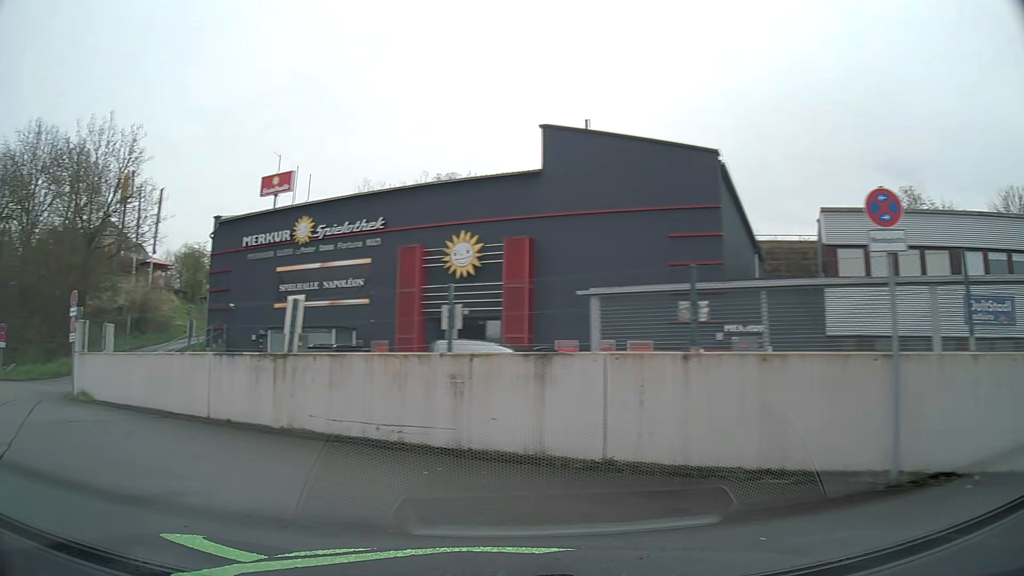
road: residential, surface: asphalt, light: Day
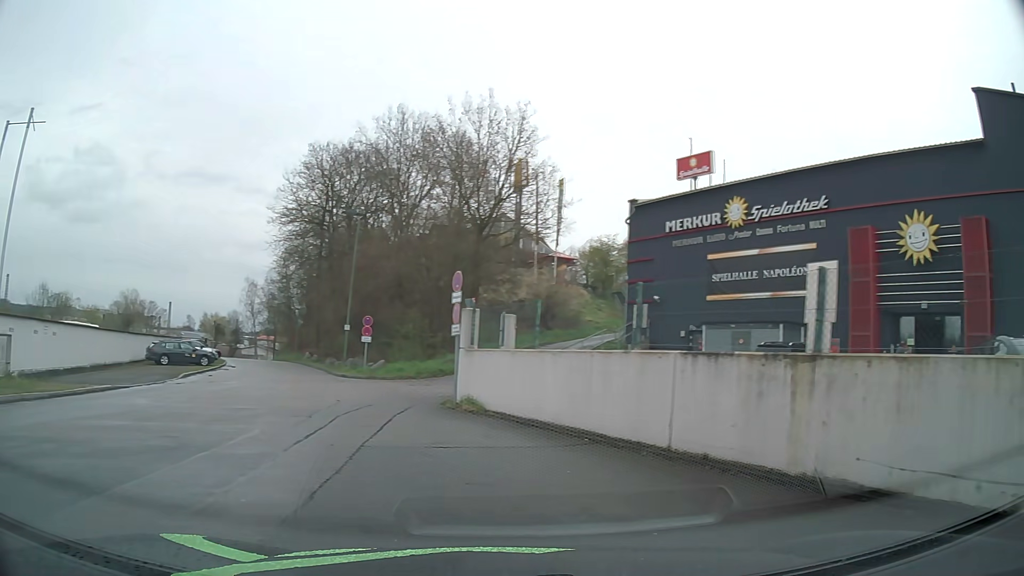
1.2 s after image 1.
(-1.4, +3.9) m; -35°
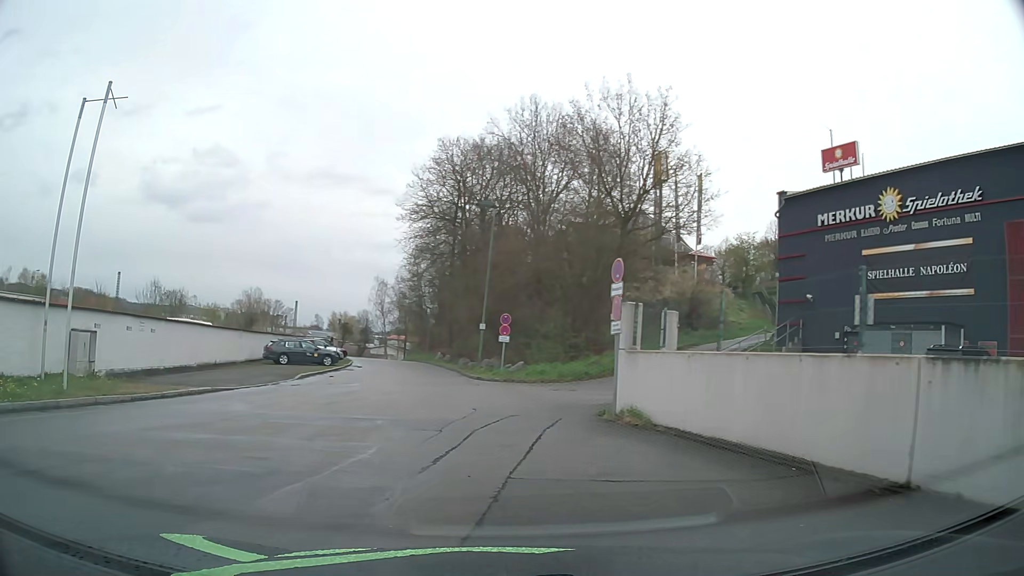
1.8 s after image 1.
(-0.3, +2.2) m; -12°
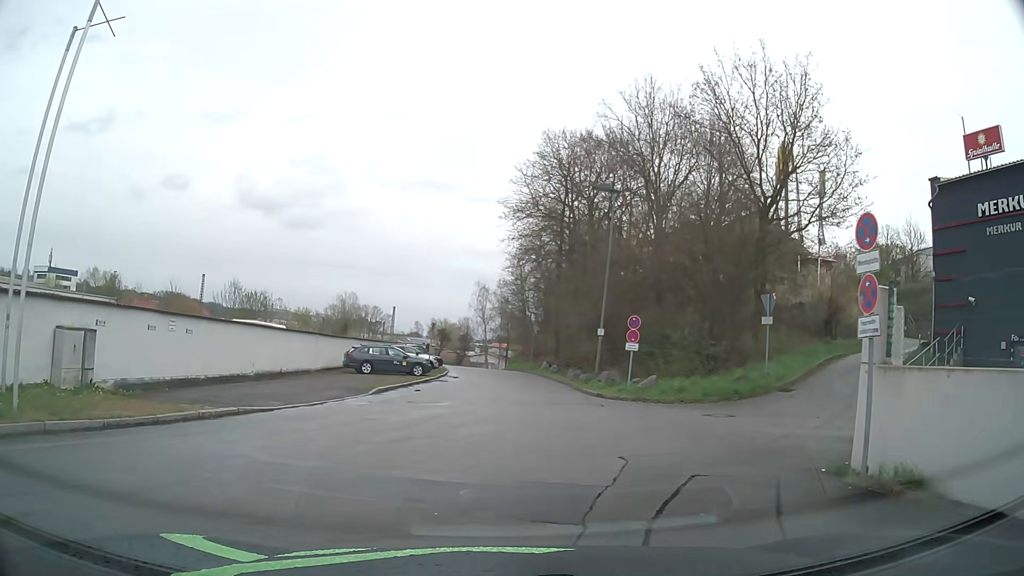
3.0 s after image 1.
(-0.5, +5.3) m; -9°
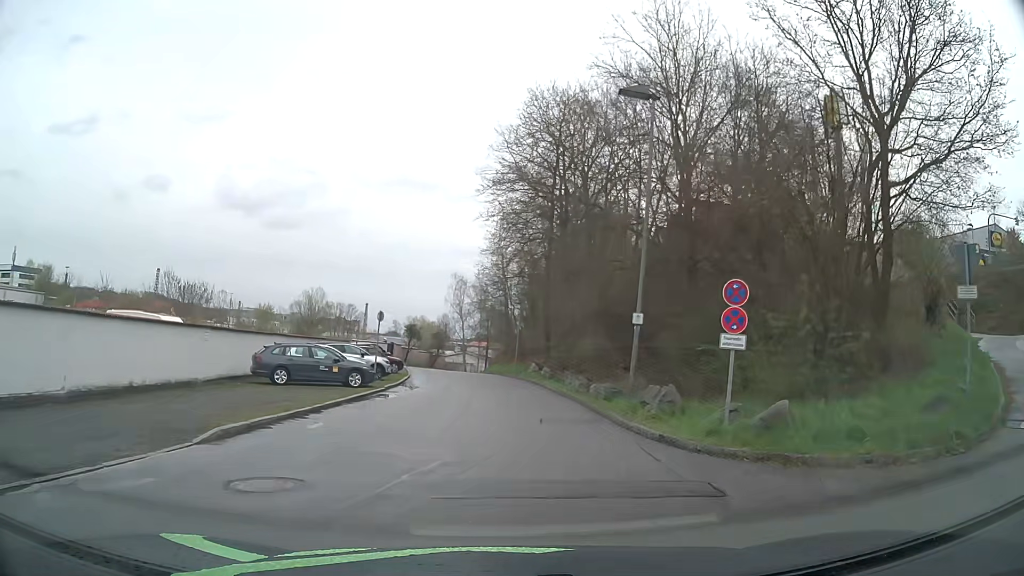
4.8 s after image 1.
(+0.2, +11.2) m; +2°
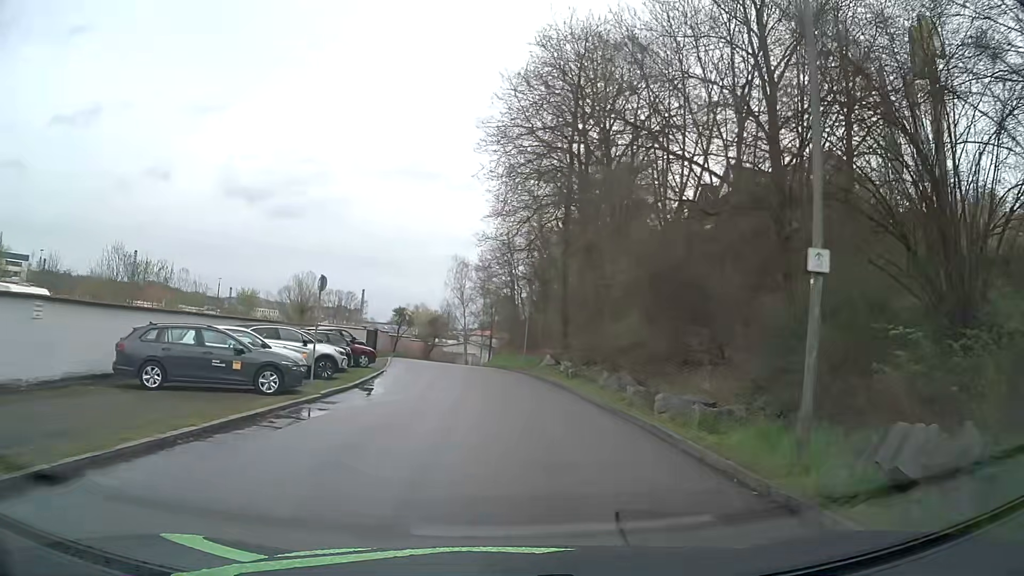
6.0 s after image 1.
(-0.1, +9.8) m; -1°
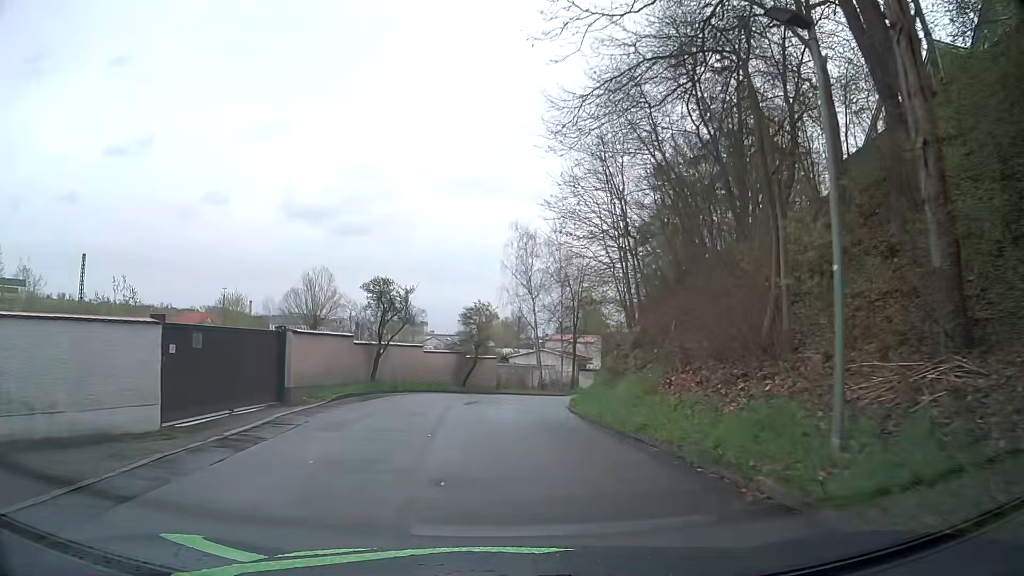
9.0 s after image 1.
(-1.1, +31.4) m; -6°
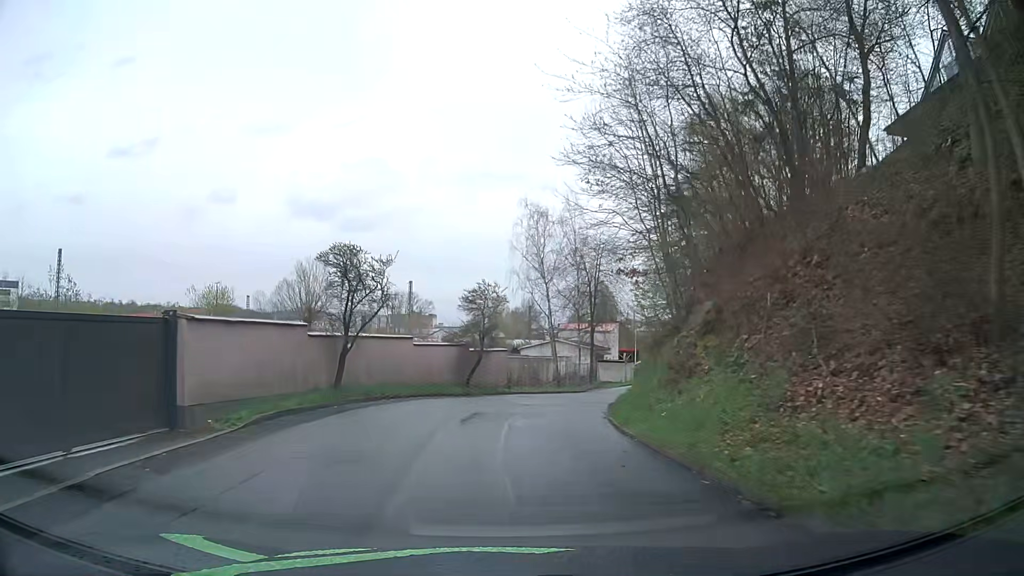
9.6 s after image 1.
(-0.1, +6.7) m; -1°
(0, +10) (+1, +20) (+3, +30) (+6, +39) (+10, +49) (+13, +58) (+17, +67) (+21, +76) (+25, +85) (+29, +95) m
